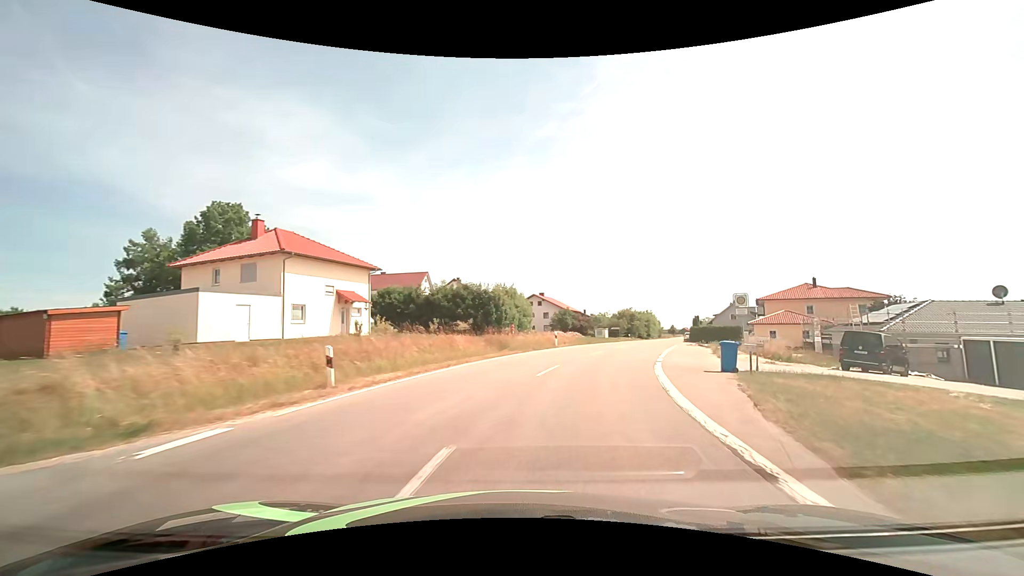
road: tertiary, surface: asphalt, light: Day
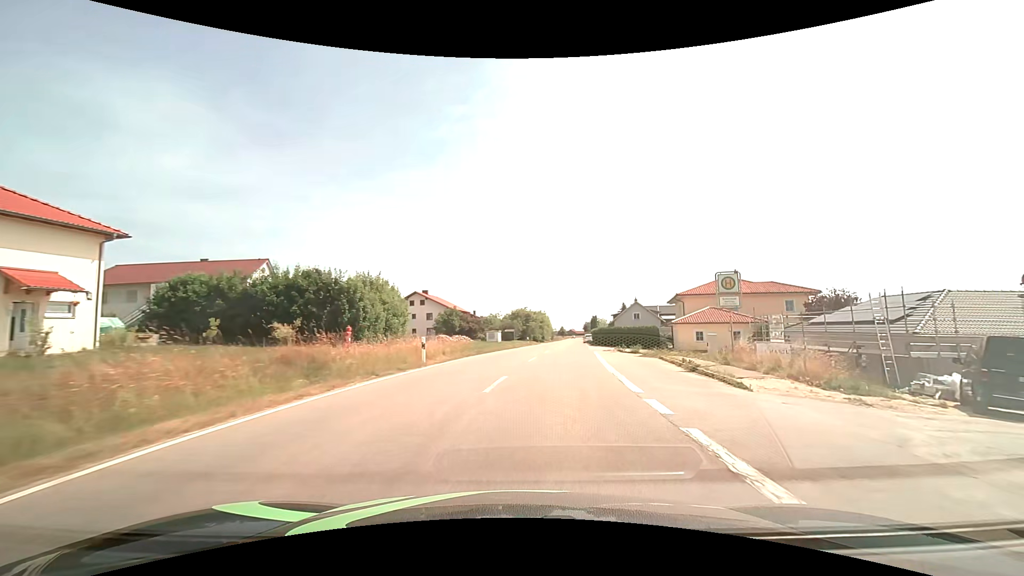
(+1.7, +14.7) m; +13°
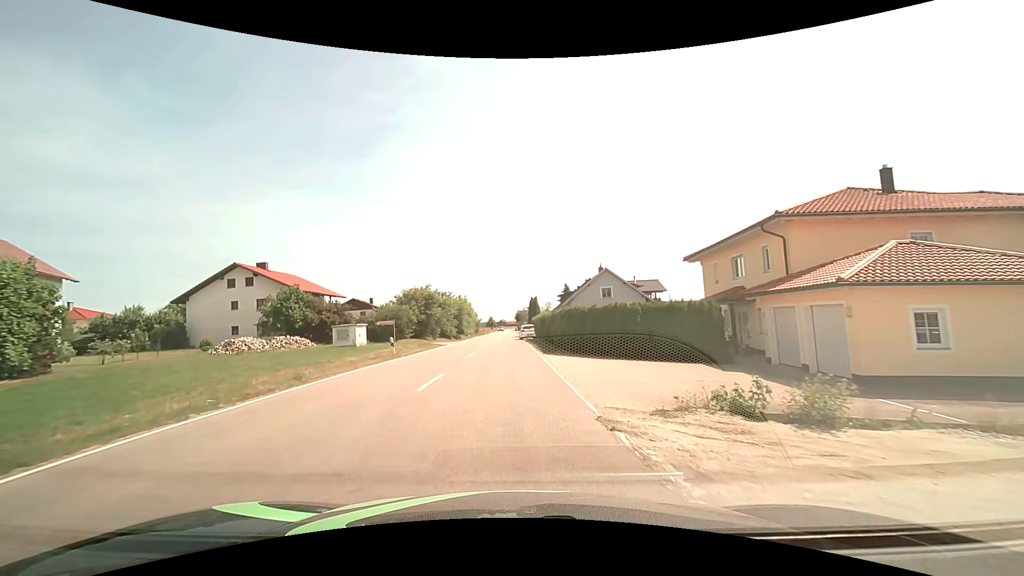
(+3.9, +34.8) m; +9°
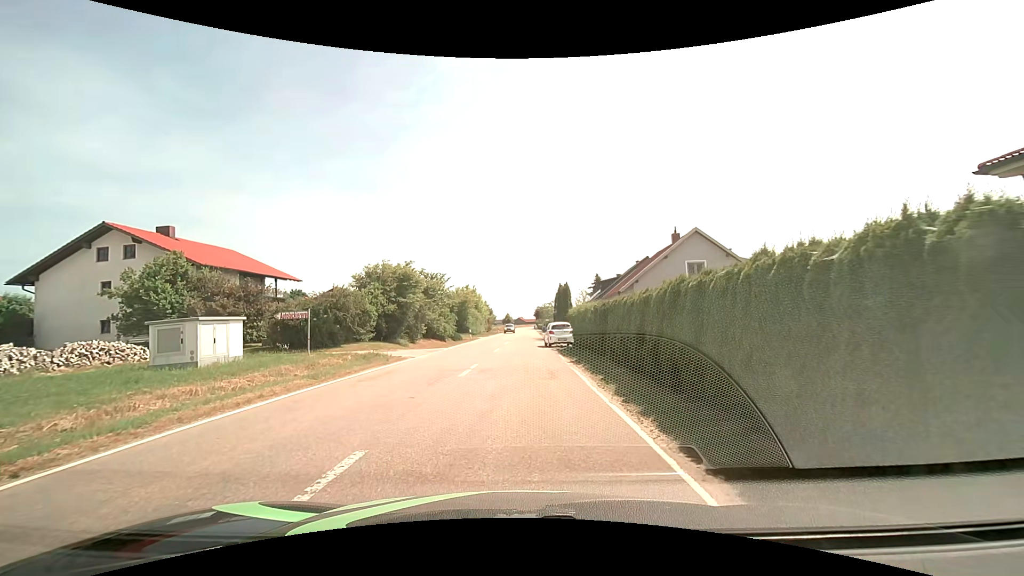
(-0.3, +19.9) m; -3°
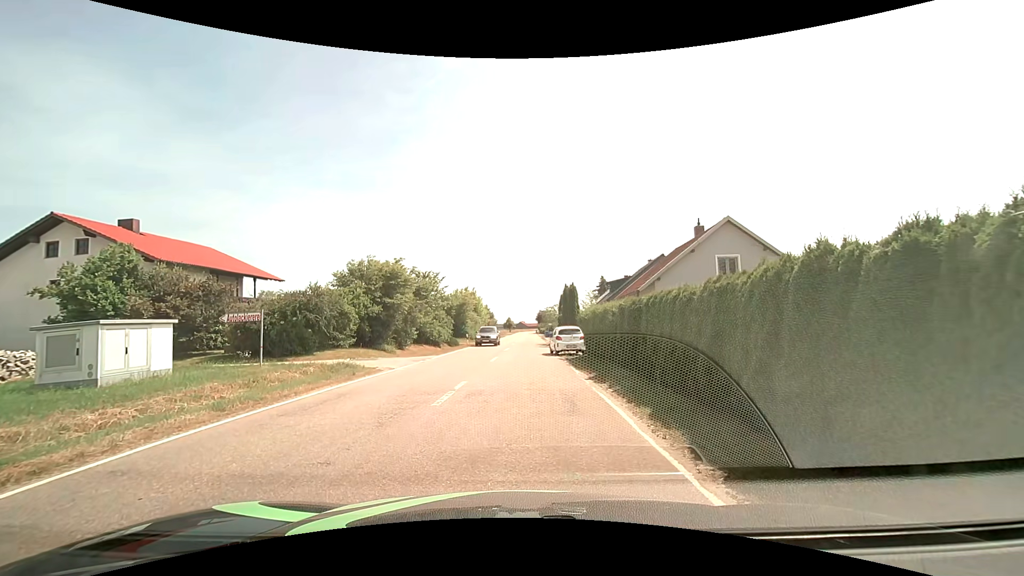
(0.0, +4.0) m; 0°
(0, +10) (-1, +20) (-2, +30) (-1, +40) (+1, +50) (+2, +60) (+2, +70) (+3, +80) (+3, +90) (+3, +100) m
